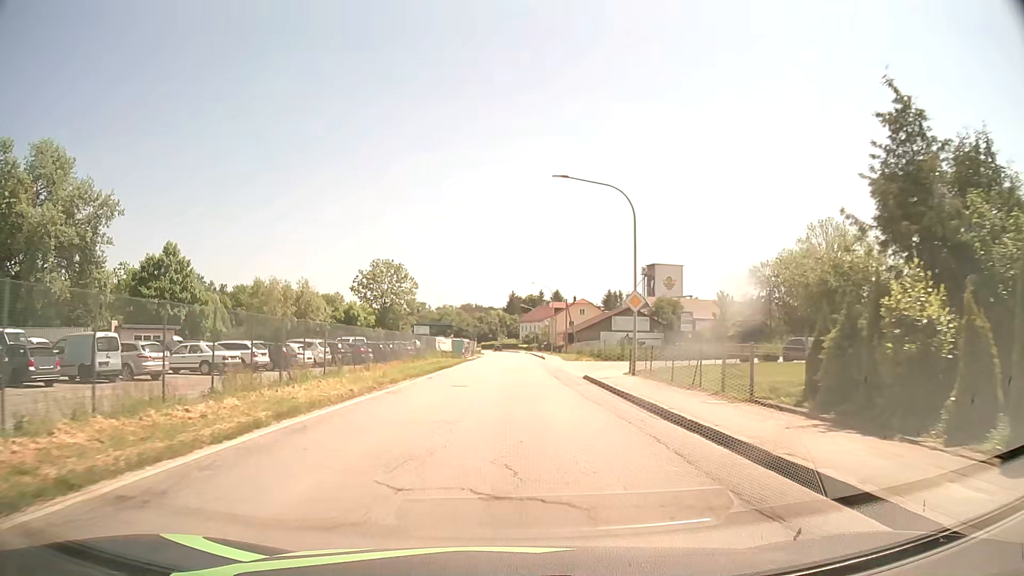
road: secondary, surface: asphalt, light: Day
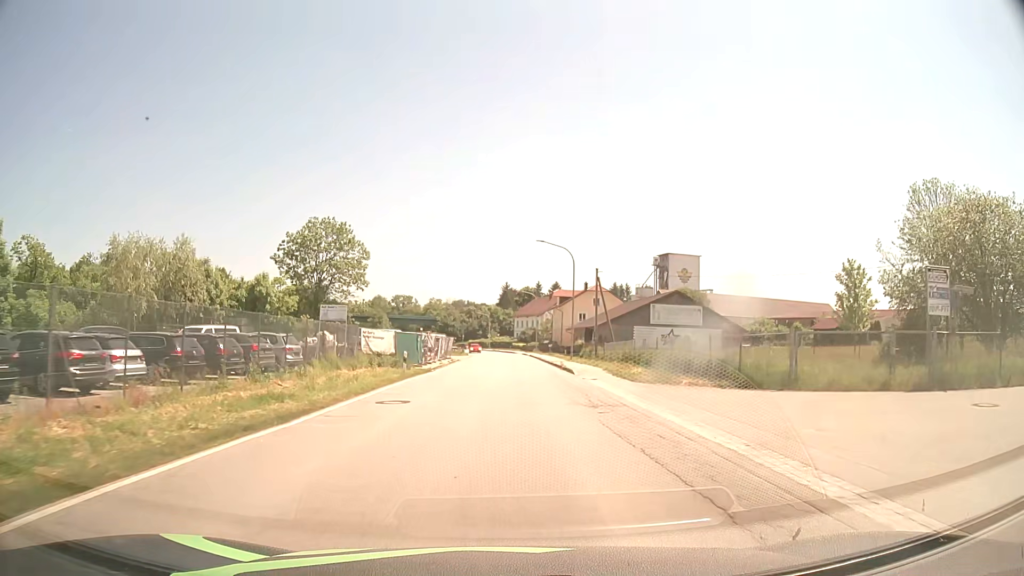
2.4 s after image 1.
(+0.4, +30.4) m; +1°
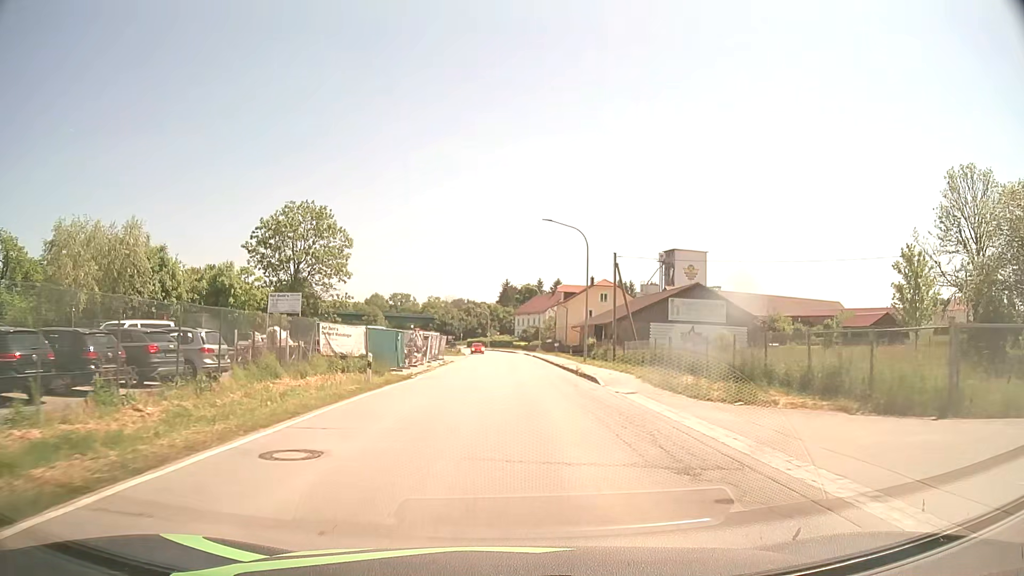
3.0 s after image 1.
(0.0, +7.6) m; 0°
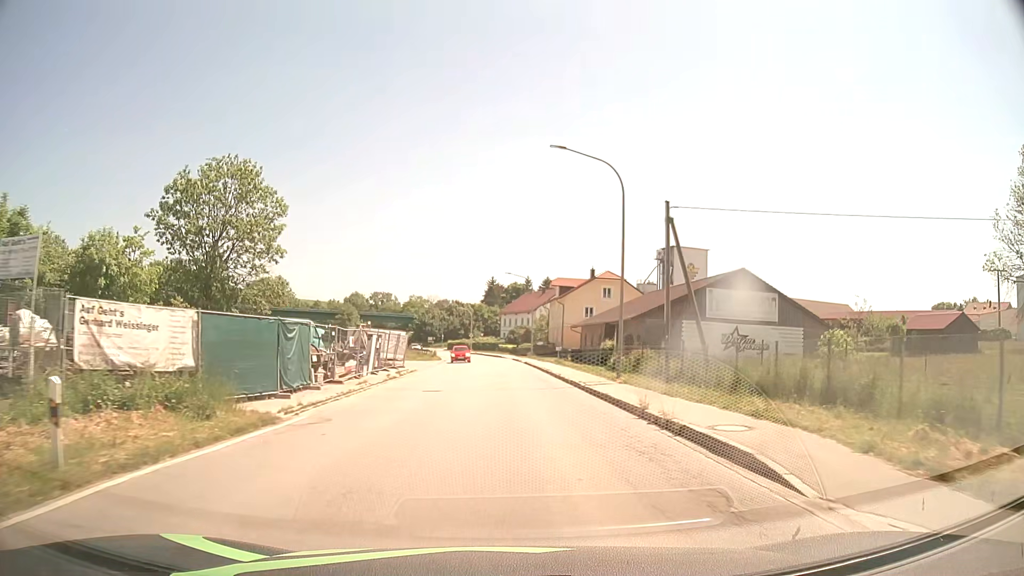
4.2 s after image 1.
(+0.1, +15.2) m; +1°
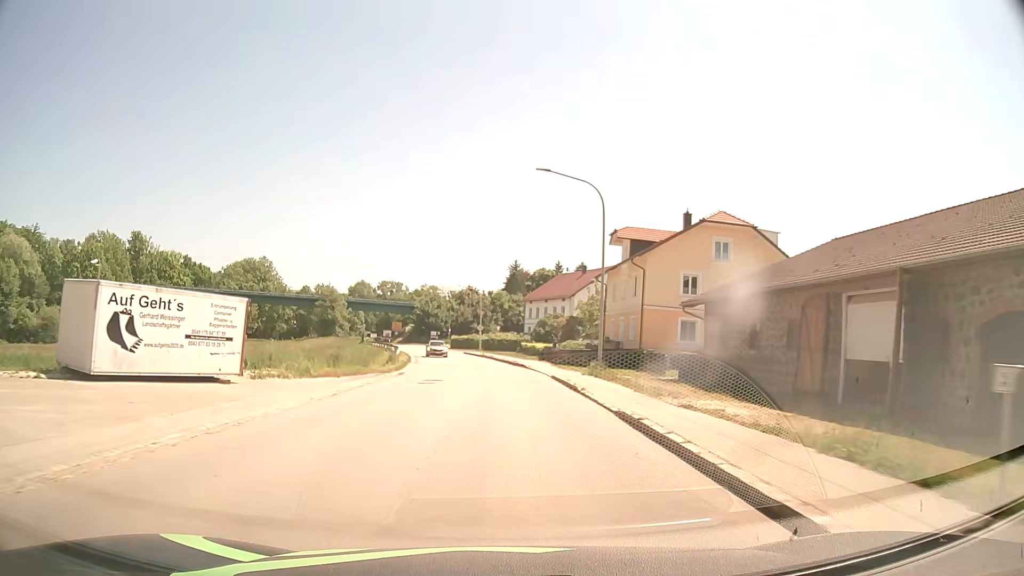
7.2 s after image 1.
(0.0, +38.1) m; -2°
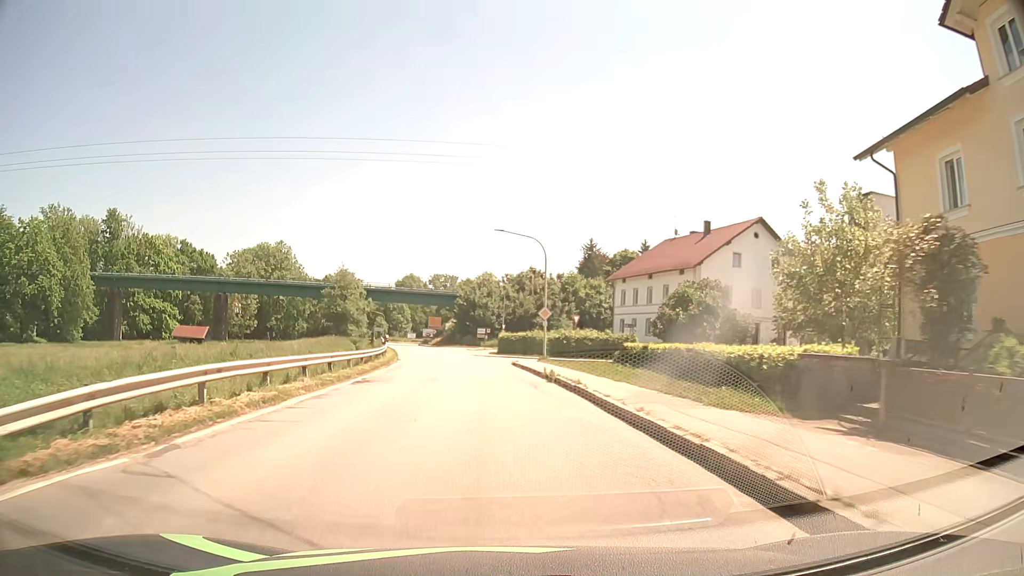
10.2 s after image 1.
(-0.9, +38.2) m; -5°
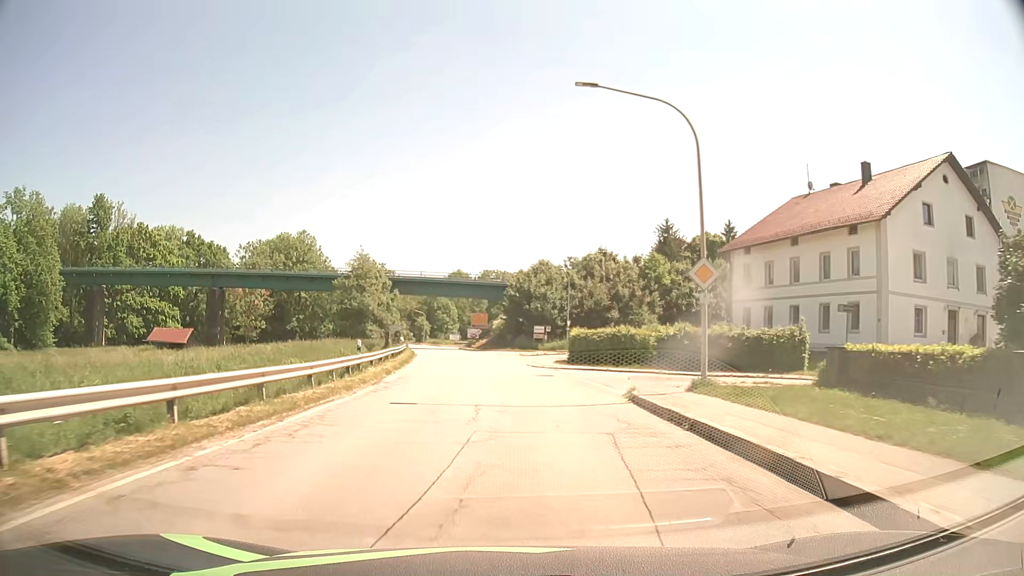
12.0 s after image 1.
(-1.3, +22.9) m; -5°
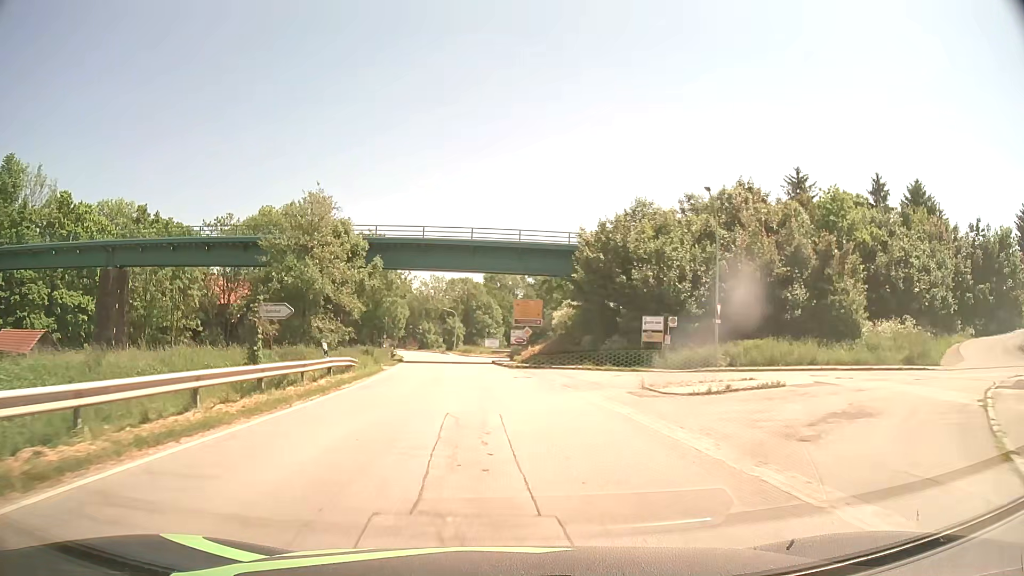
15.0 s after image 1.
(-1.2, +38.3) m; -4°
(0, +10) (-1, +20) (-1, +30) (-2, +40) (-3, +50) (-4, +60) (-6, +70) (-7, +80) (-9, +89) (-12, +99) m
